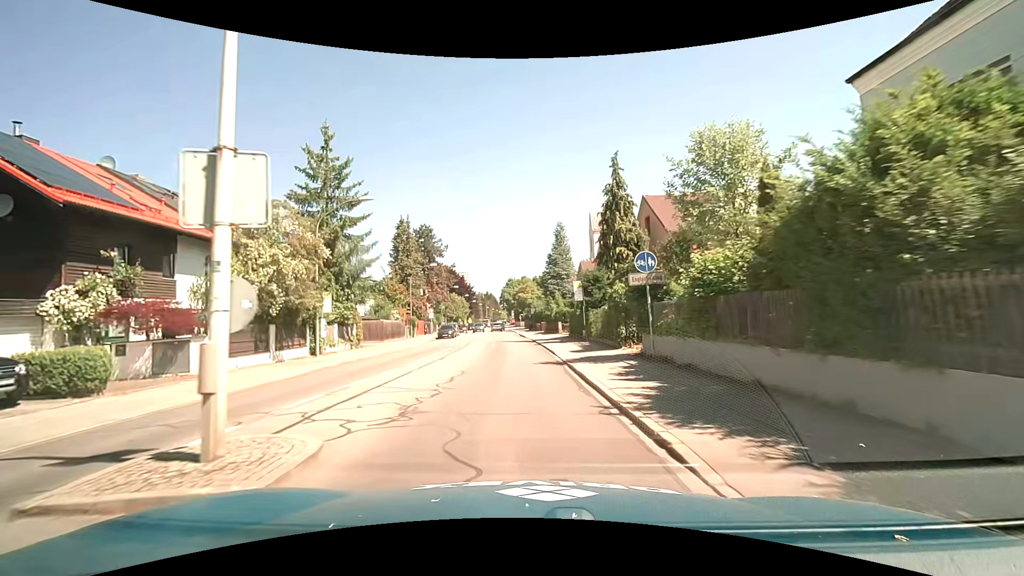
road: secondary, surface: asphalt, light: Day
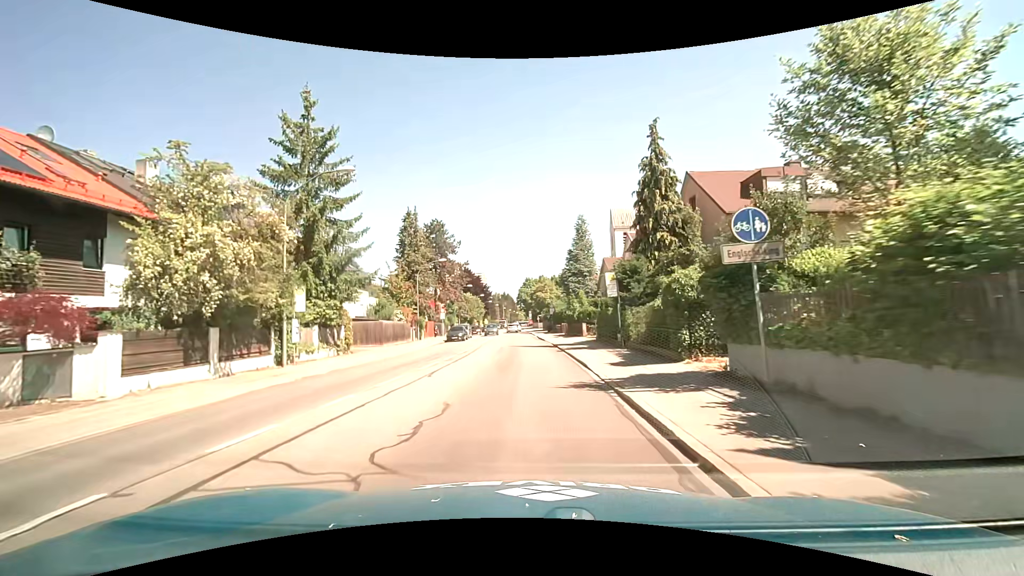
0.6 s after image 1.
(-0.1, +5.6) m; -3°
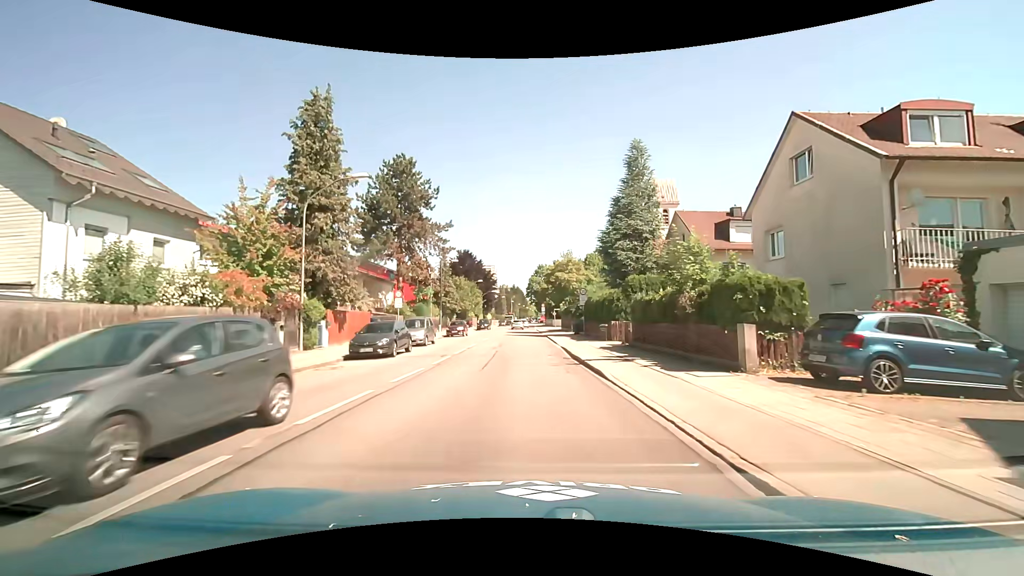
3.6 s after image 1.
(0.0, +27.9) m; 0°
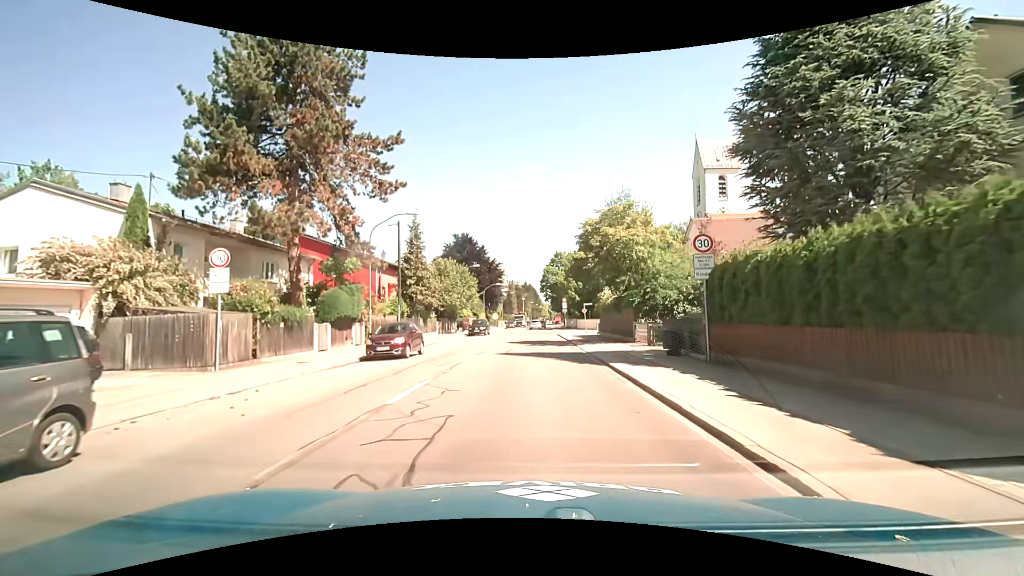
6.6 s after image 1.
(-0.5, +24.9) m; -2°
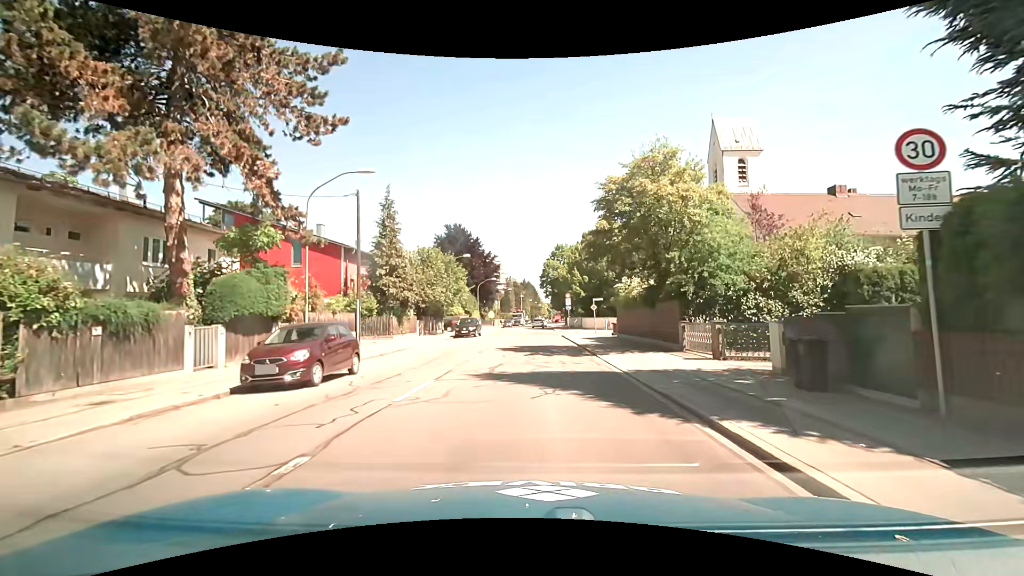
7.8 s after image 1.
(0.0, +8.3) m; 0°
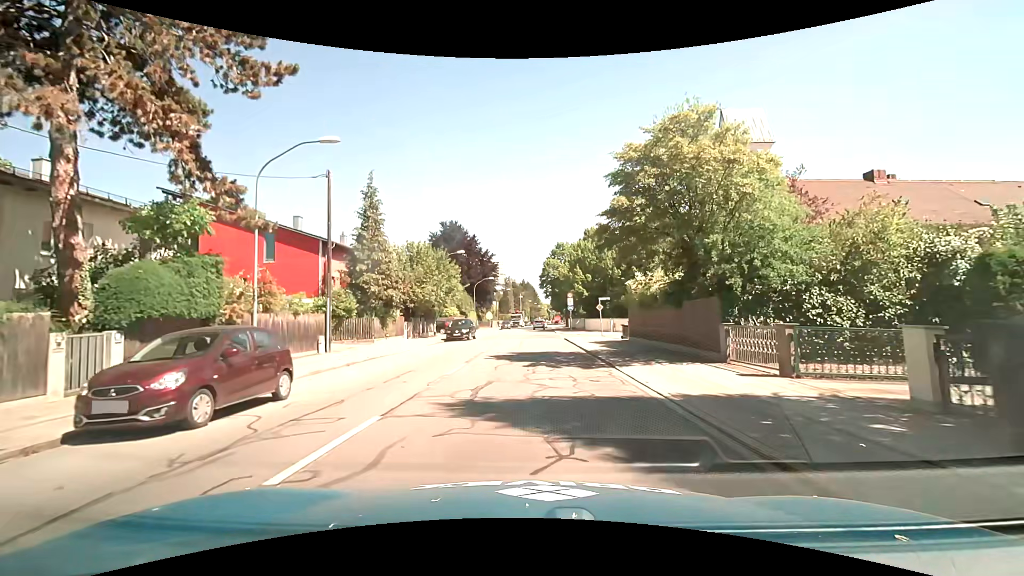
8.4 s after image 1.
(0.0, +4.0) m; -1°
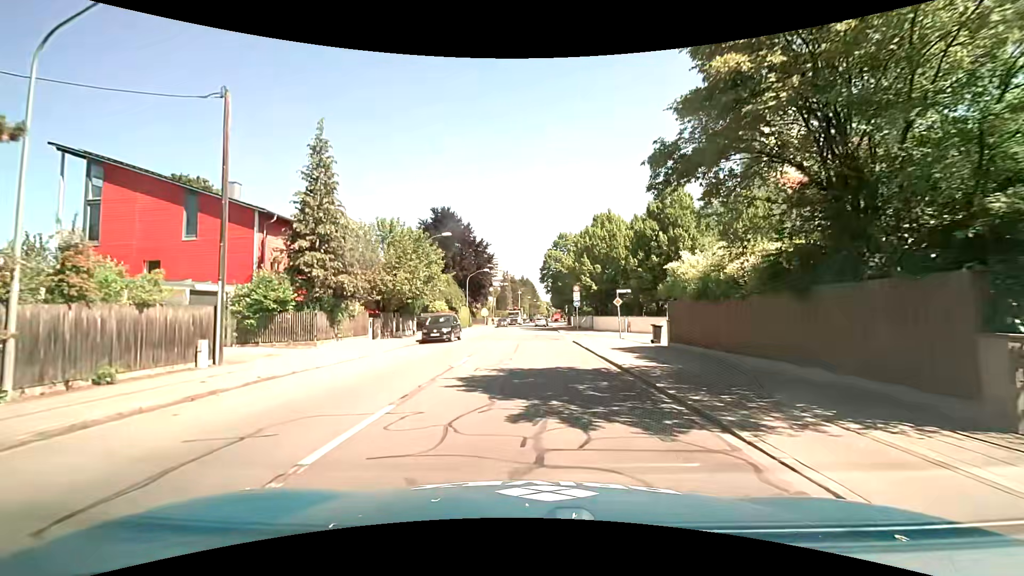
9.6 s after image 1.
(+0.1, +8.3) m; 0°
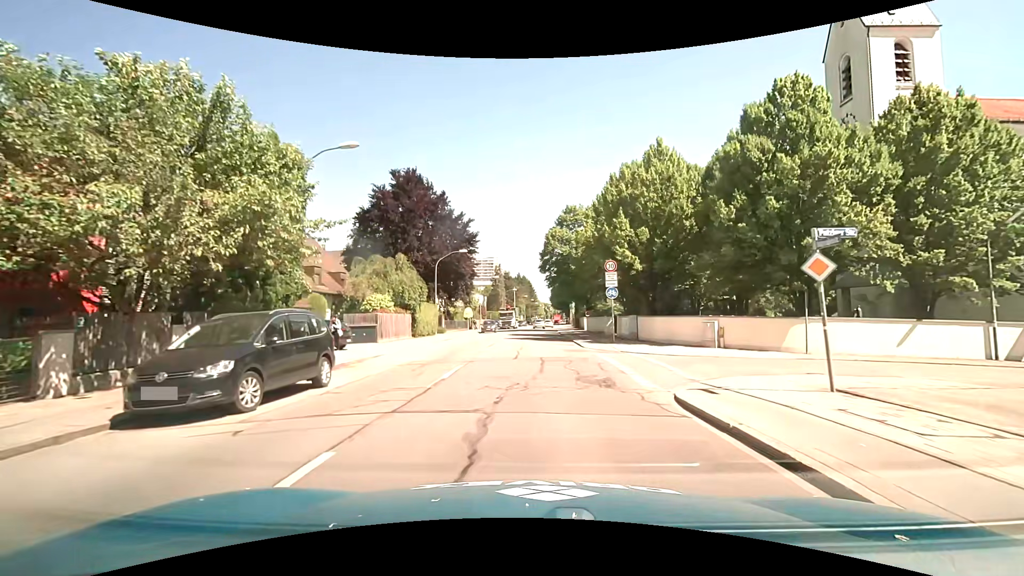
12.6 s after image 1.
(+0.3, +21.5) m; +1°
(0, +10) (0, +20) (0, +30) (0, +40) (+1, +50) (+1, +60) (+2, +70) (+3, +80) (+3, +90) (+4, +100) m
